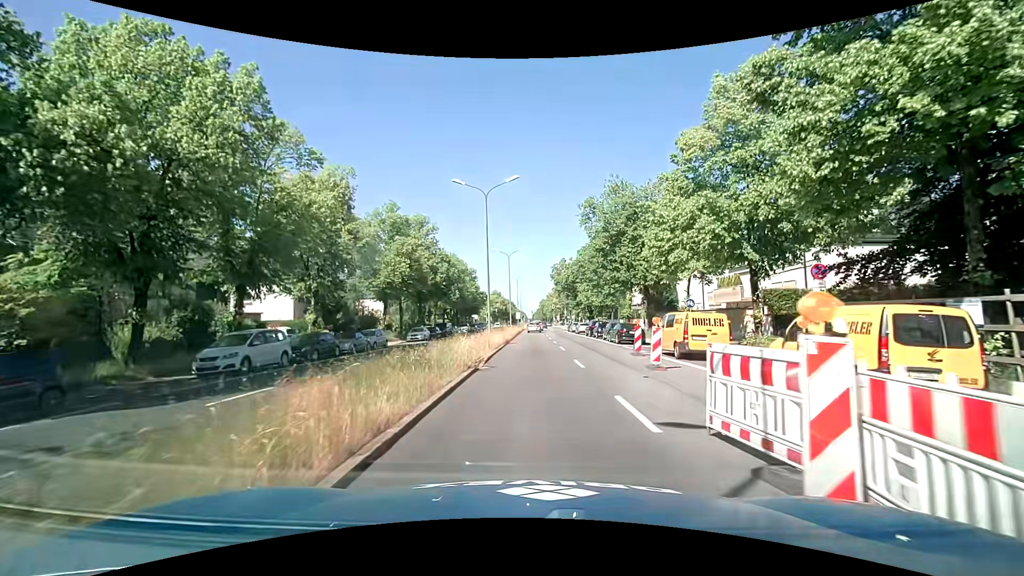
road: primary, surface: asphalt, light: Day
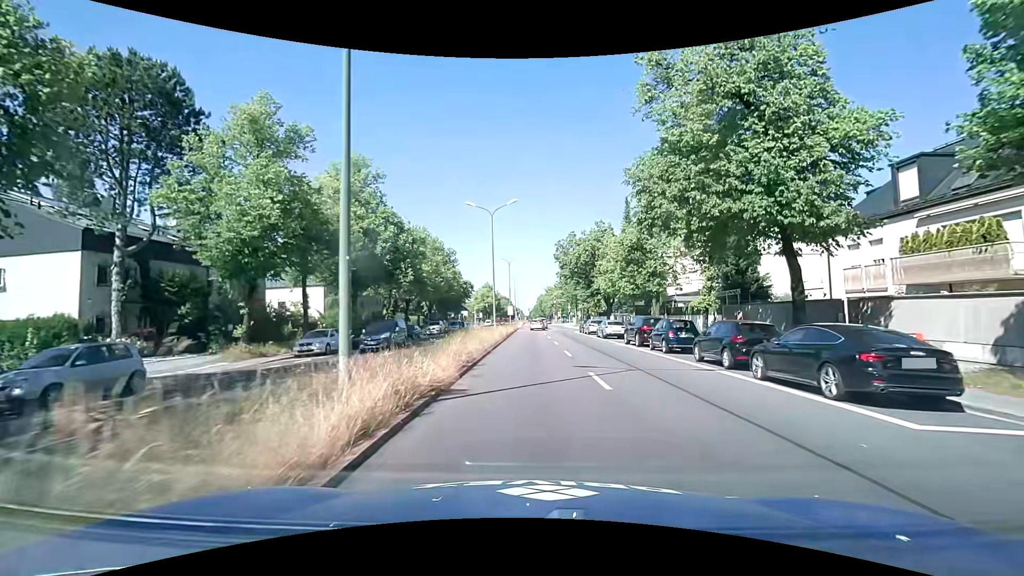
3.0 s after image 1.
(-0.3, +23.6) m; 0°
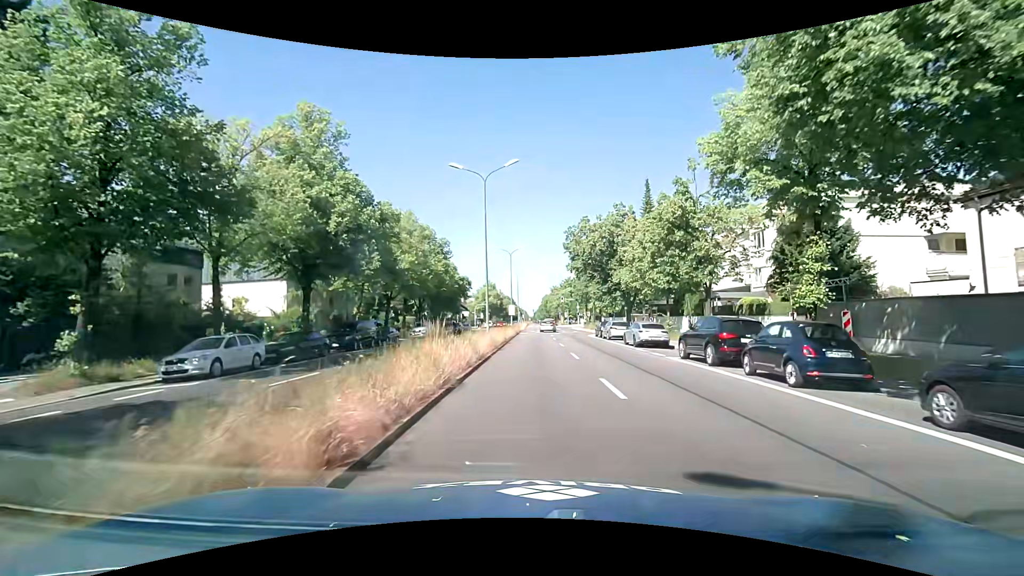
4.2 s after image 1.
(0.0, +10.1) m; -1°
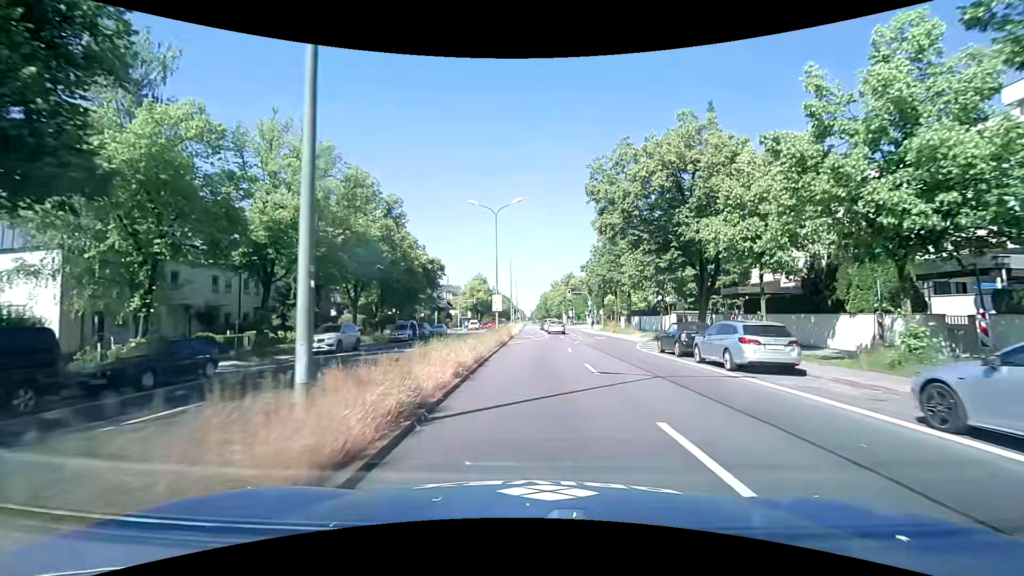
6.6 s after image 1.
(0.0, +23.5) m; 0°
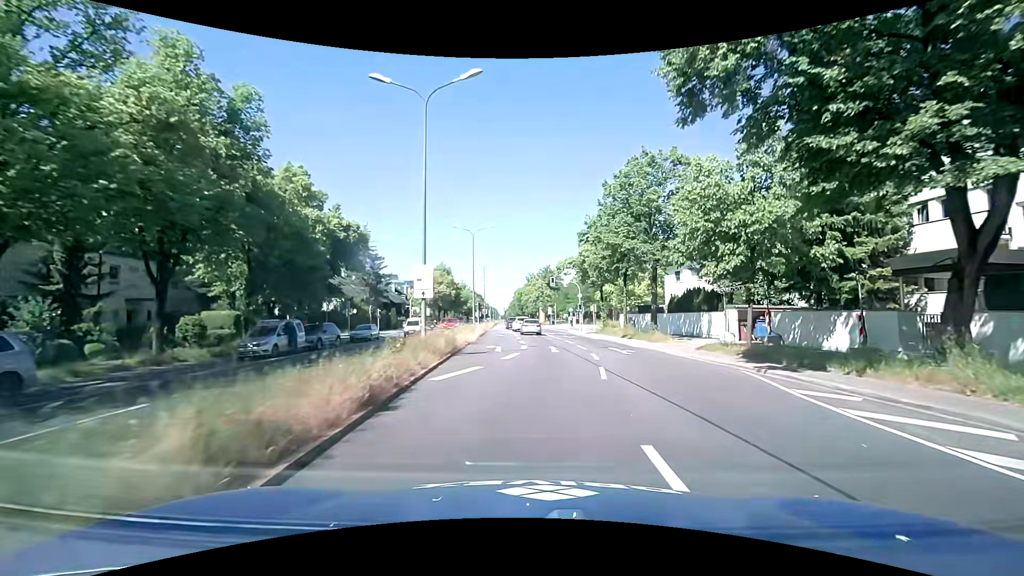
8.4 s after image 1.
(+0.3, +19.4) m; +3°
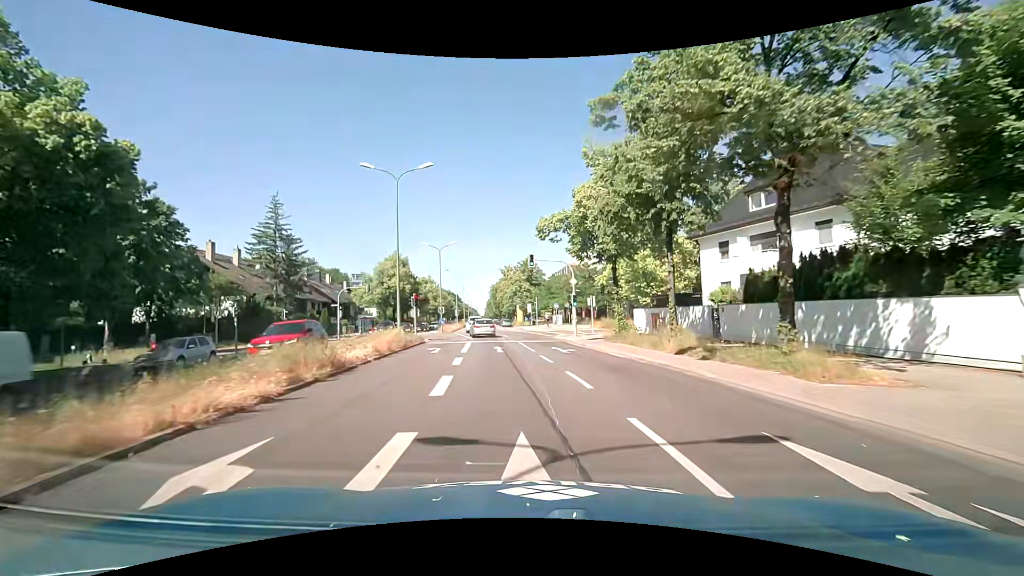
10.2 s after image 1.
(+1.0, +19.8) m; +3°
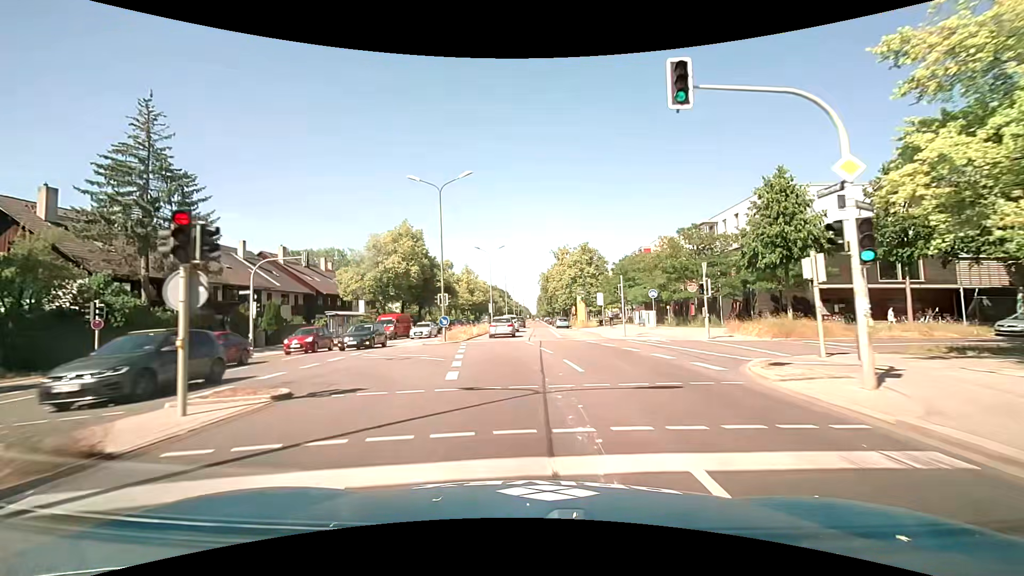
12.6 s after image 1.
(-1.6, +27.1) m; -6°
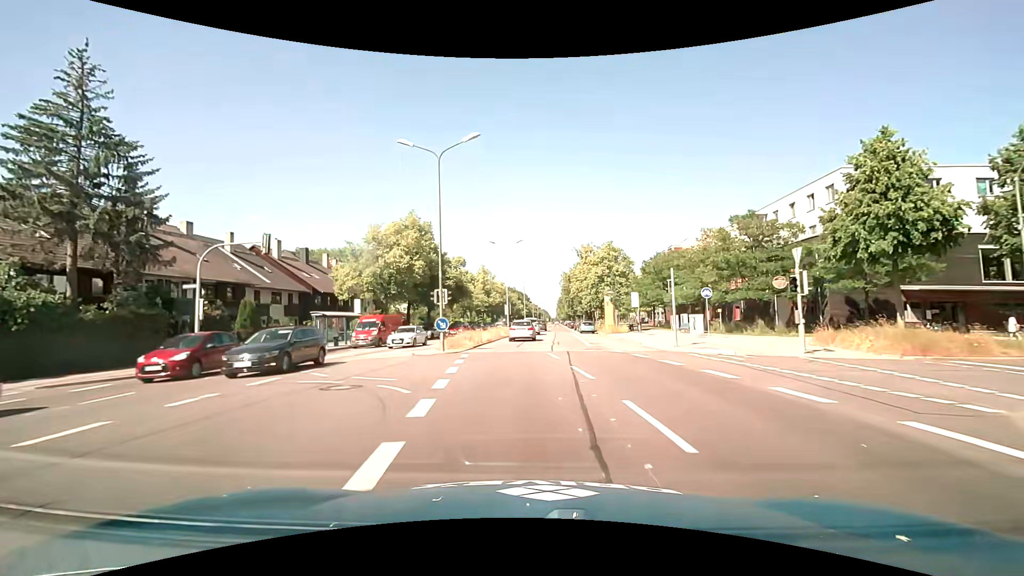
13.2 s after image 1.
(-0.1, +6.9) m; -2°
(0, +10) (-1, +20) (-1, +30) (-1, +40) (0, +50) (0, +60) (+1, +70) (+1, +80) (+2, +90) (+2, +100) m
